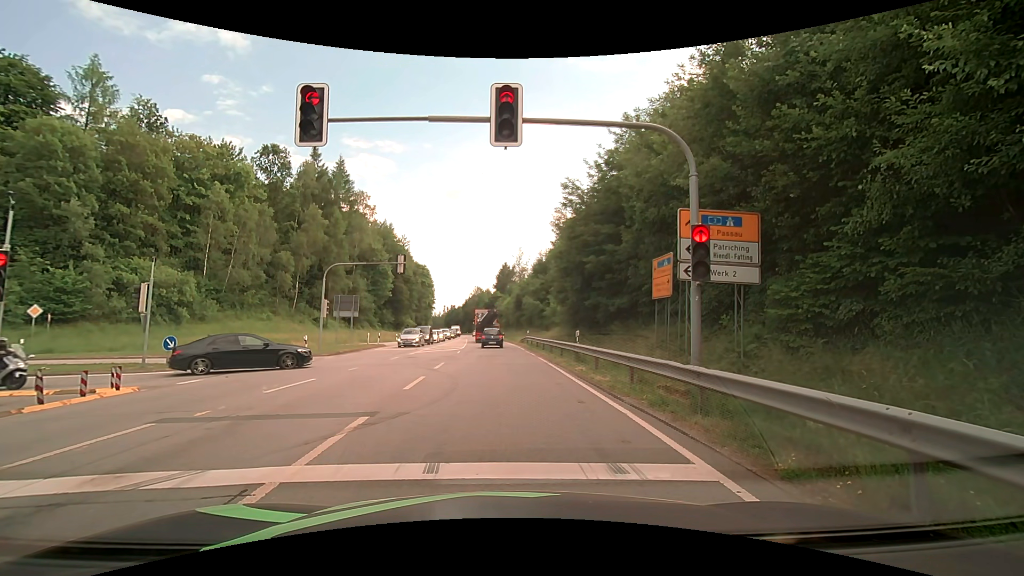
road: primary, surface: asphalt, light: Day
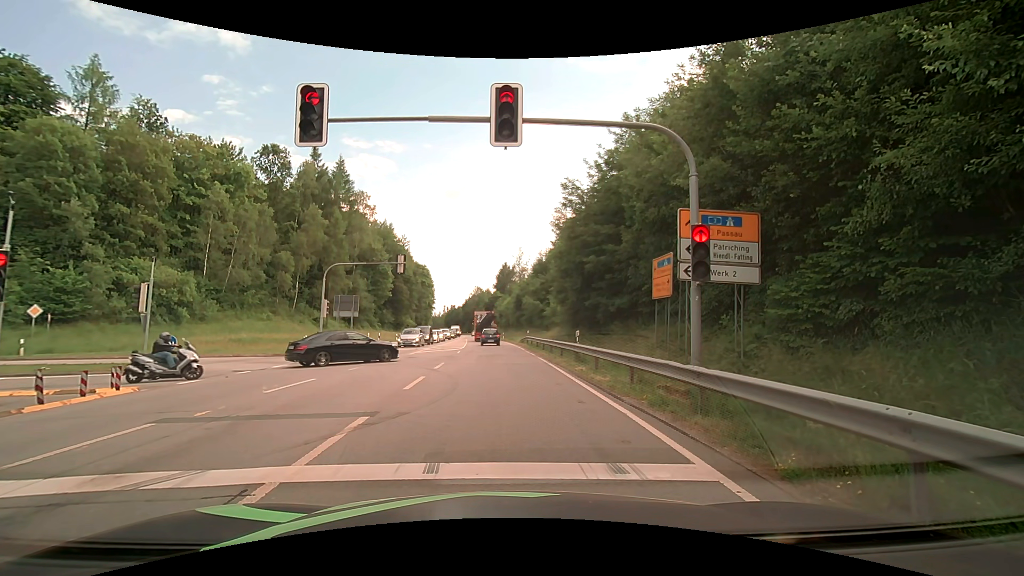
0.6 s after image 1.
(0.0, 0.0) m; 0°
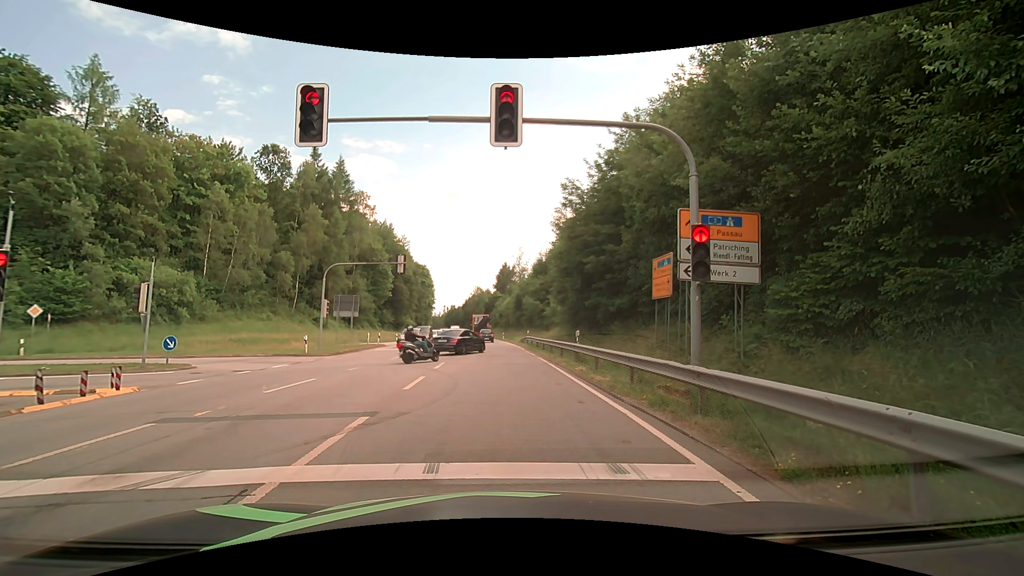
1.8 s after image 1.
(0.0, 0.0) m; 0°
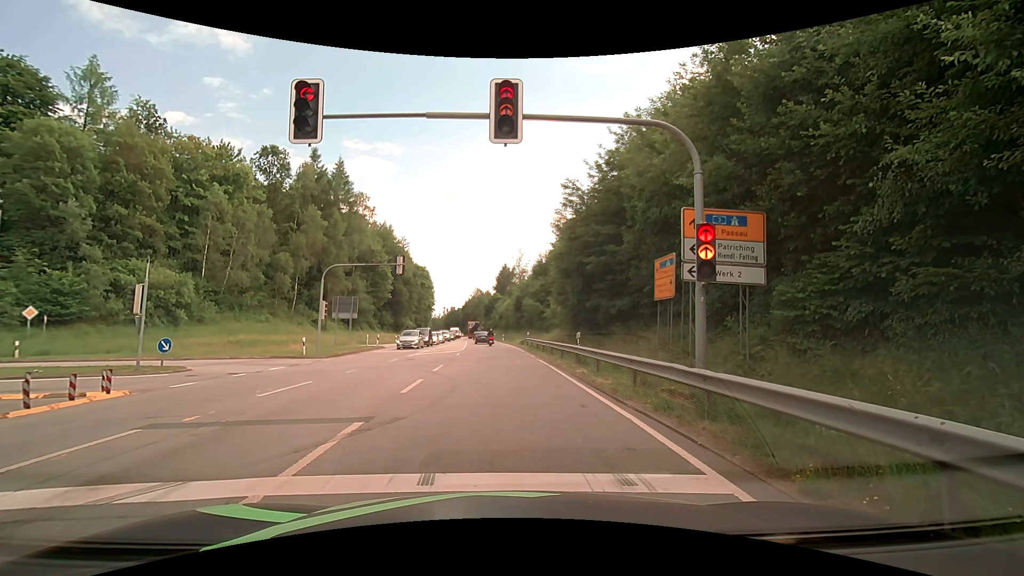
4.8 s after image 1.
(0.0, +0.3) m; 0°
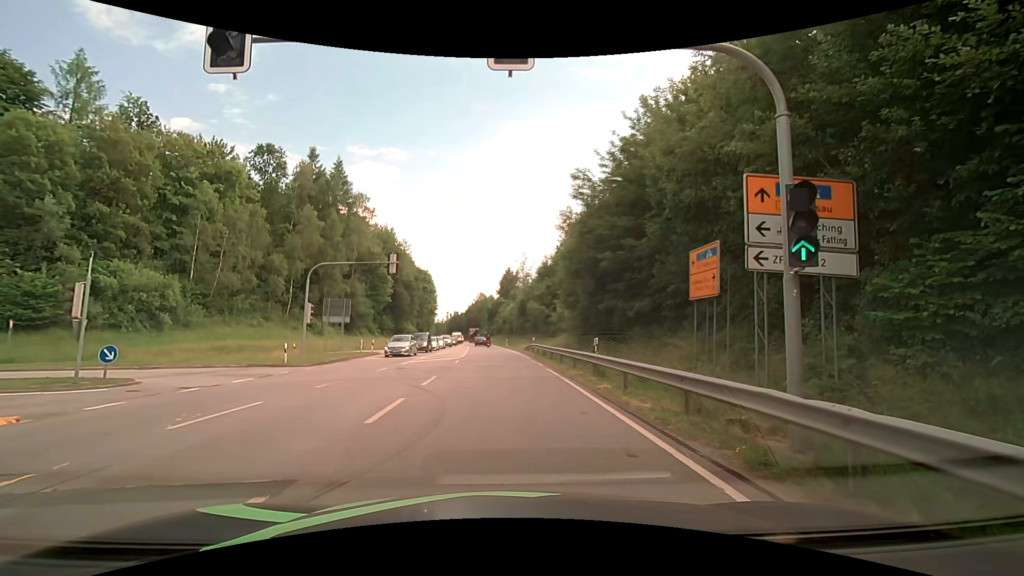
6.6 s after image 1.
(-0.1, +3.3) m; -3°
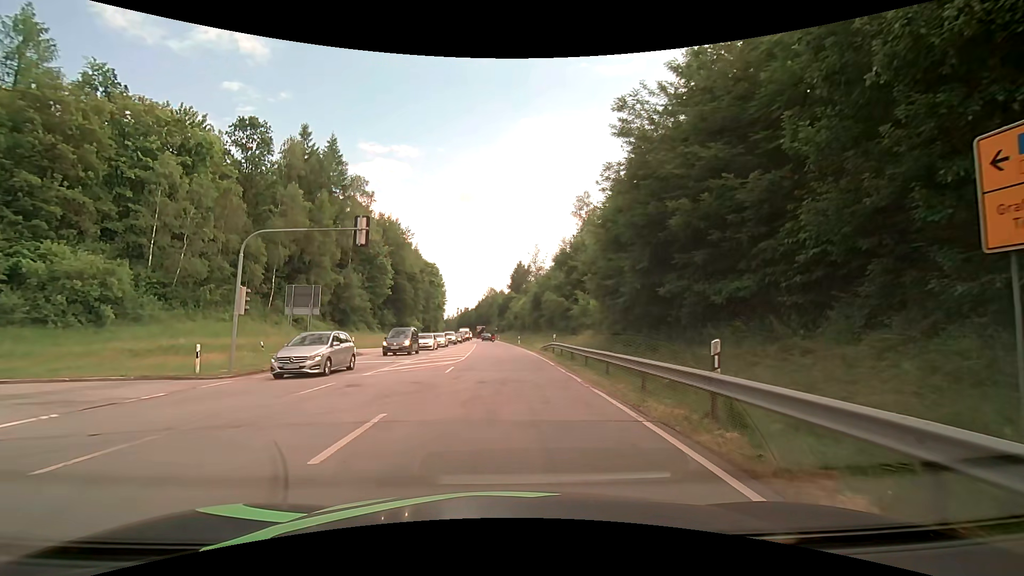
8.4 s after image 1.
(-0.1, +9.1) m; -1°
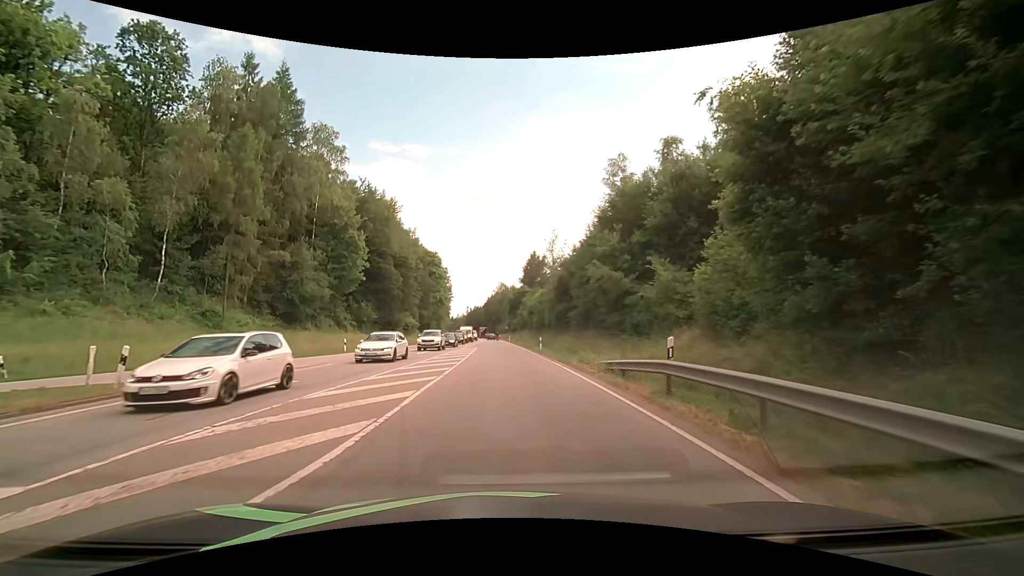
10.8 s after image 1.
(-0.2, +21.6) m; -2°
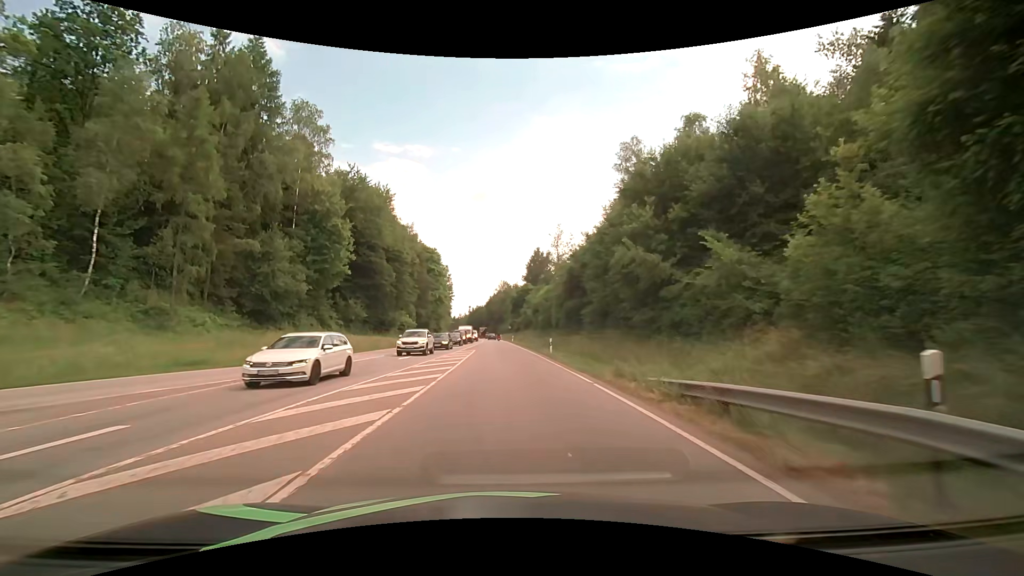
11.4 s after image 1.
(+0.1, +6.8) m; 0°
(0, +10) (0, +20) (0, +30) (-1, +40) (-1, +50) (-1, +60) (-2, +70) (-2, +80) (-2, +90) (-3, +100) m
